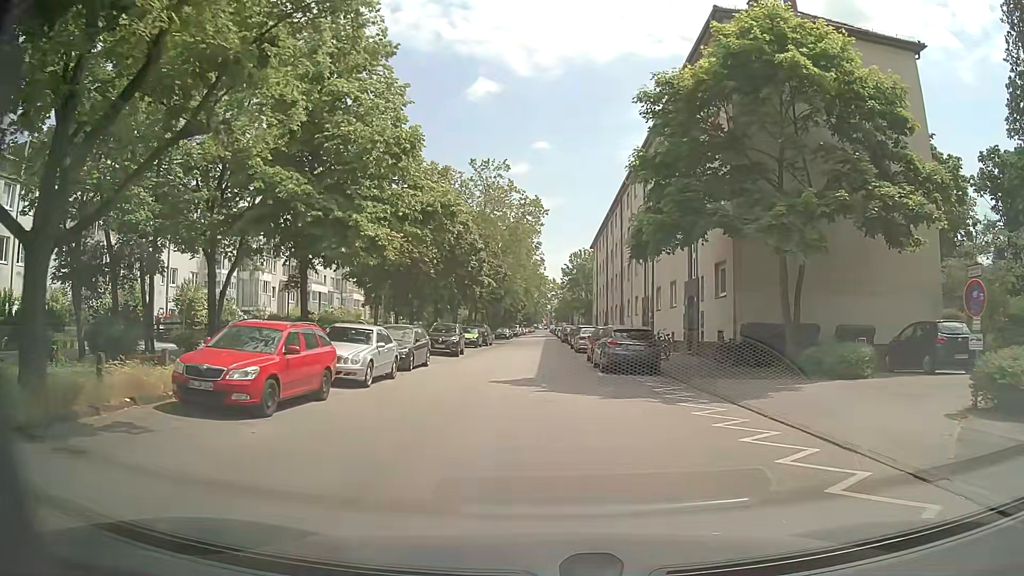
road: residential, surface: asphalt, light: Day
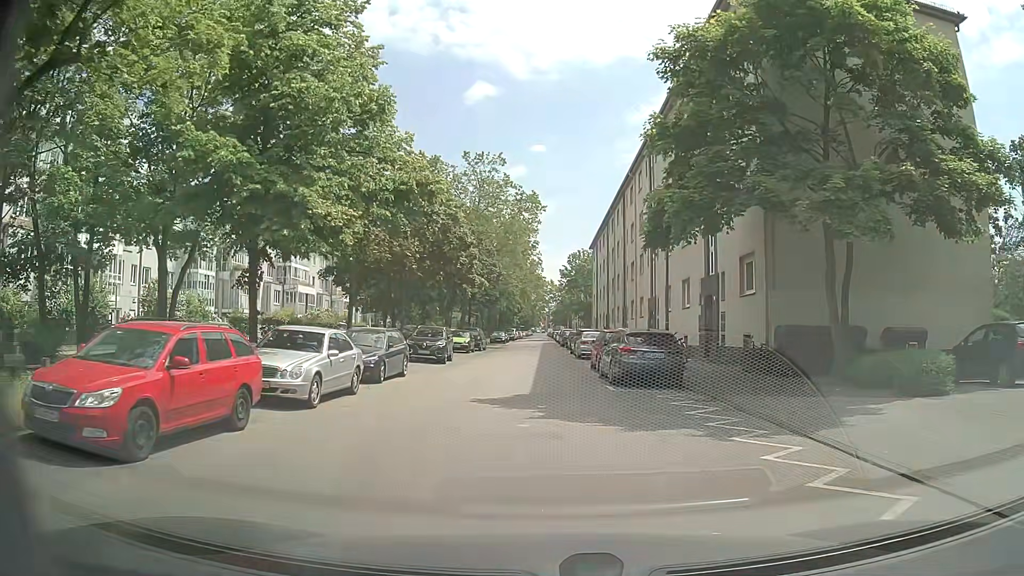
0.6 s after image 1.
(+0.1, +3.8) m; +2°
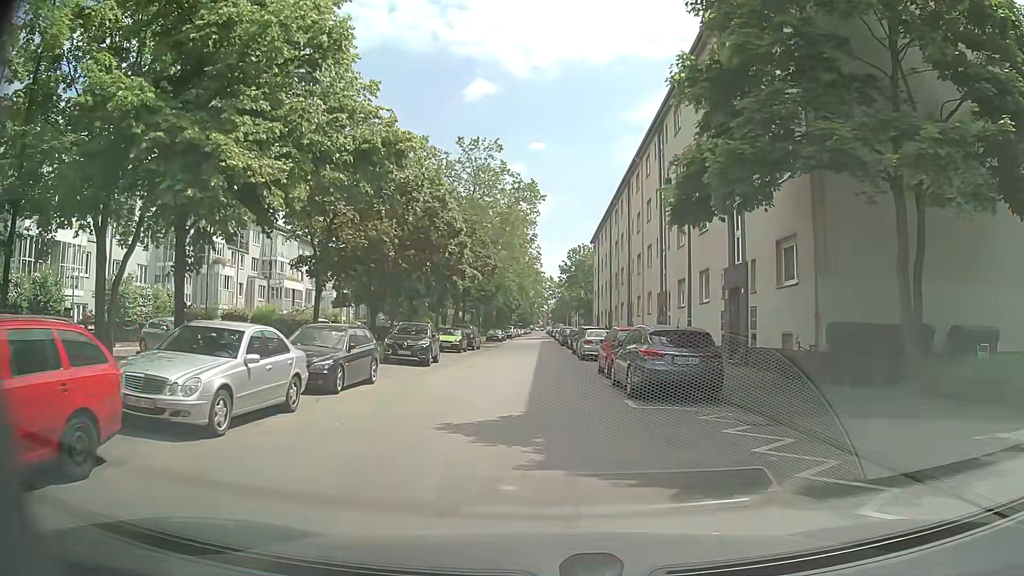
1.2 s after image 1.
(0.0, +3.9) m; -1°
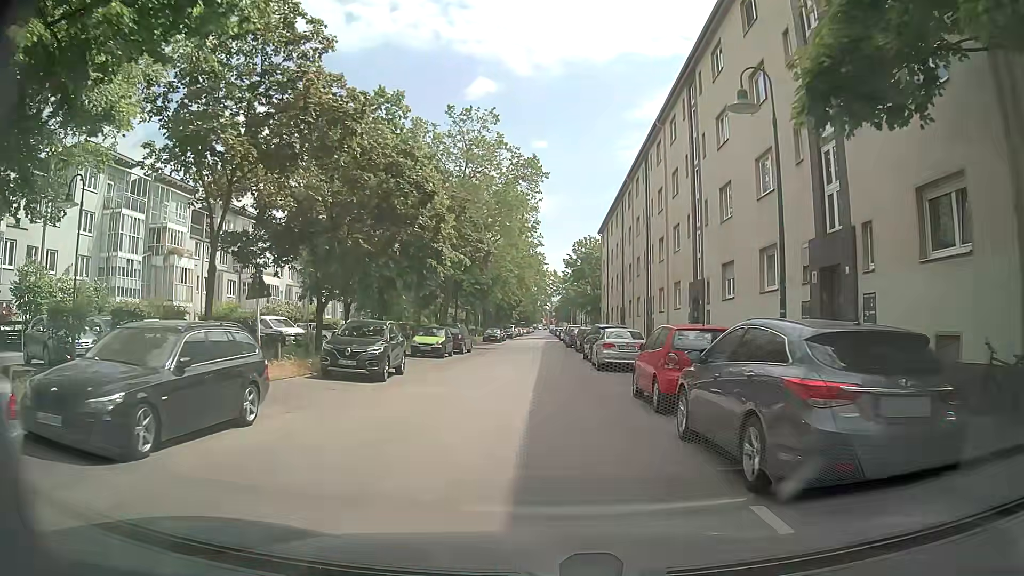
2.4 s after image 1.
(+0.1, +7.9) m; 0°
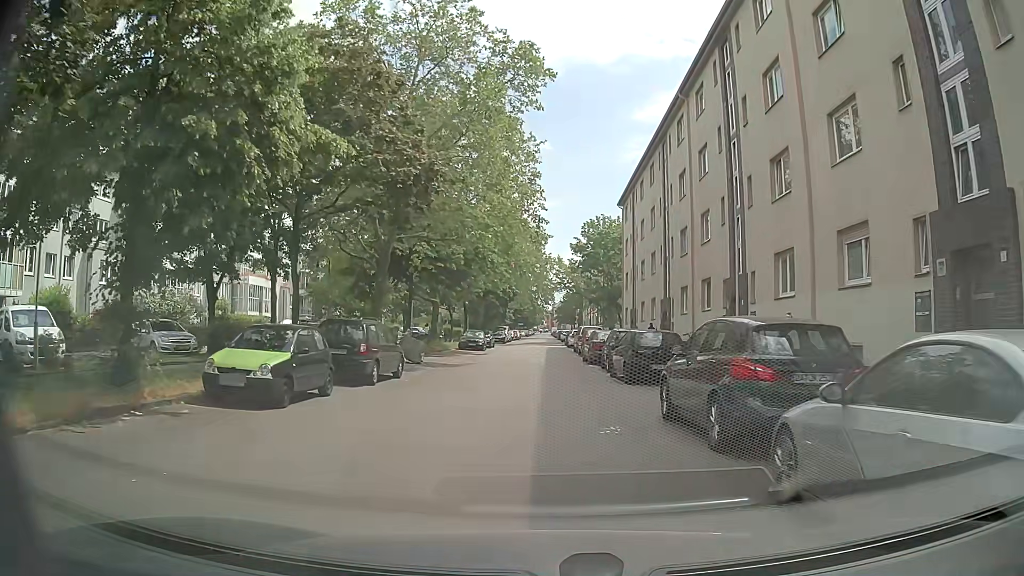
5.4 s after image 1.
(0.0, +20.0) m; 0°
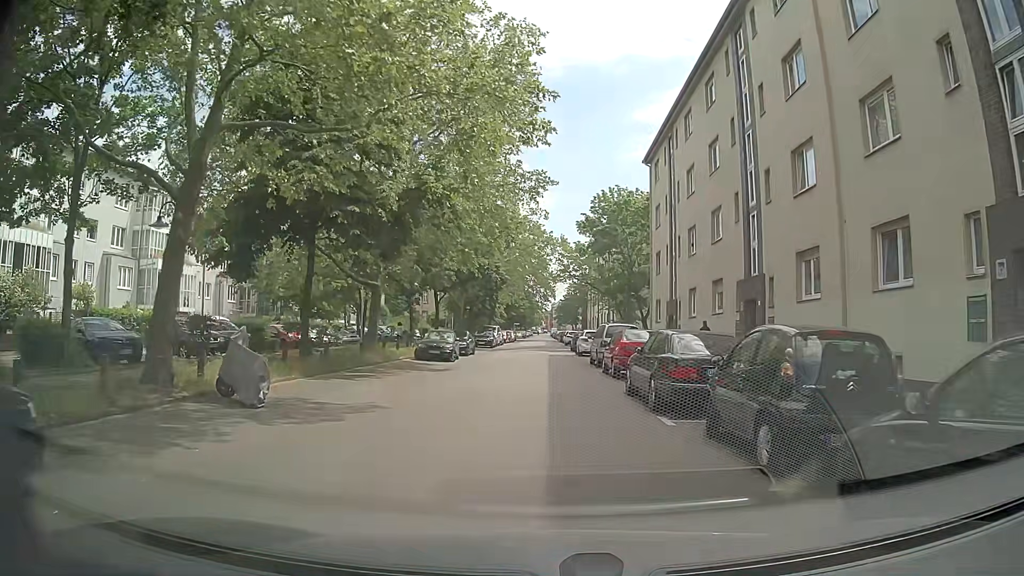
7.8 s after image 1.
(+0.2, +16.0) m; +1°
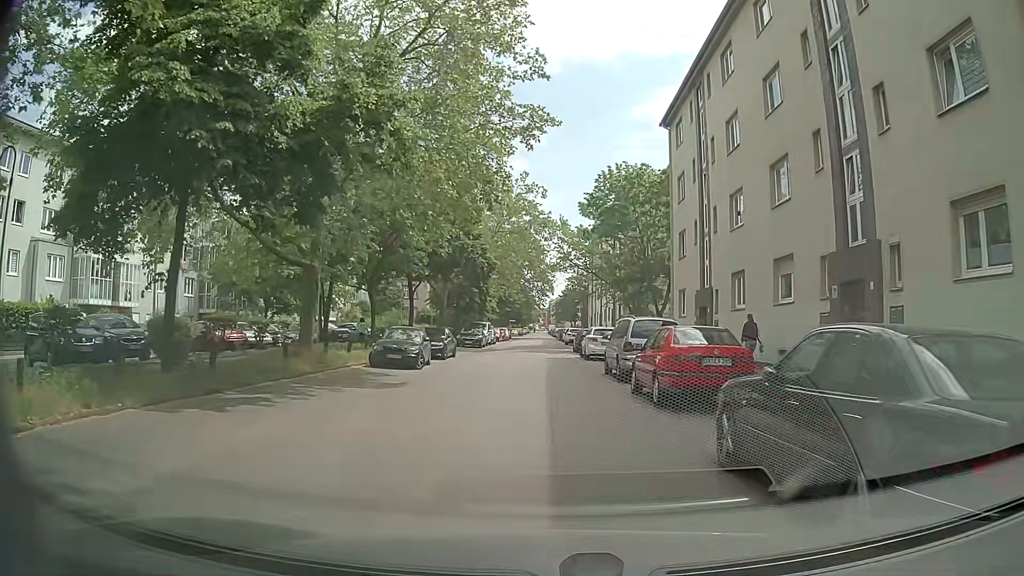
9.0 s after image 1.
(0.0, +7.9) m; +1°
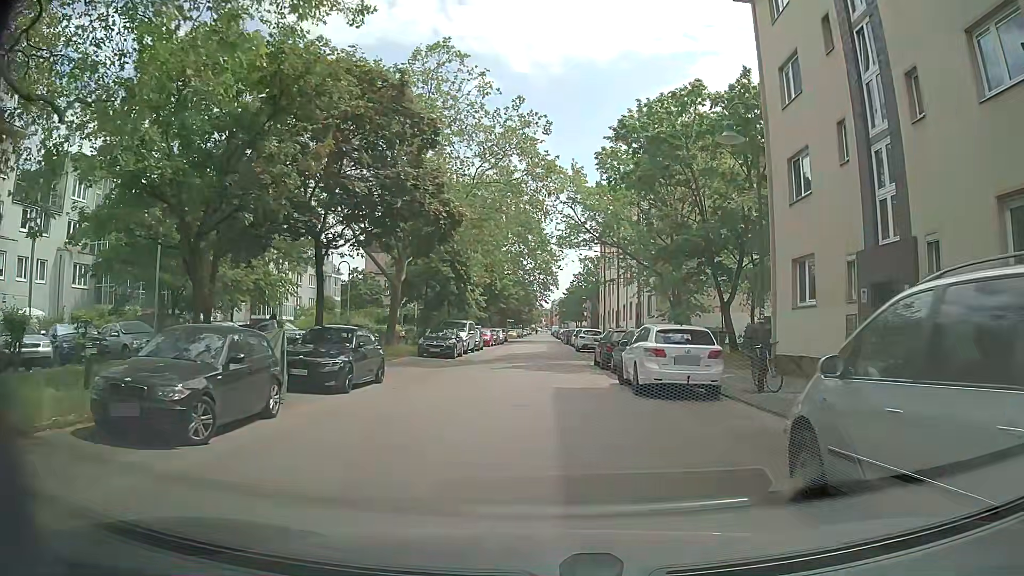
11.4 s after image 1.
(-0.4, +15.7) m; -2°
(0, +10) (0, +20) (0, +30) (0, +40) (0, +50) (0, +60) (0, +70) (0, +80) (0, +90) (0, +100) m
